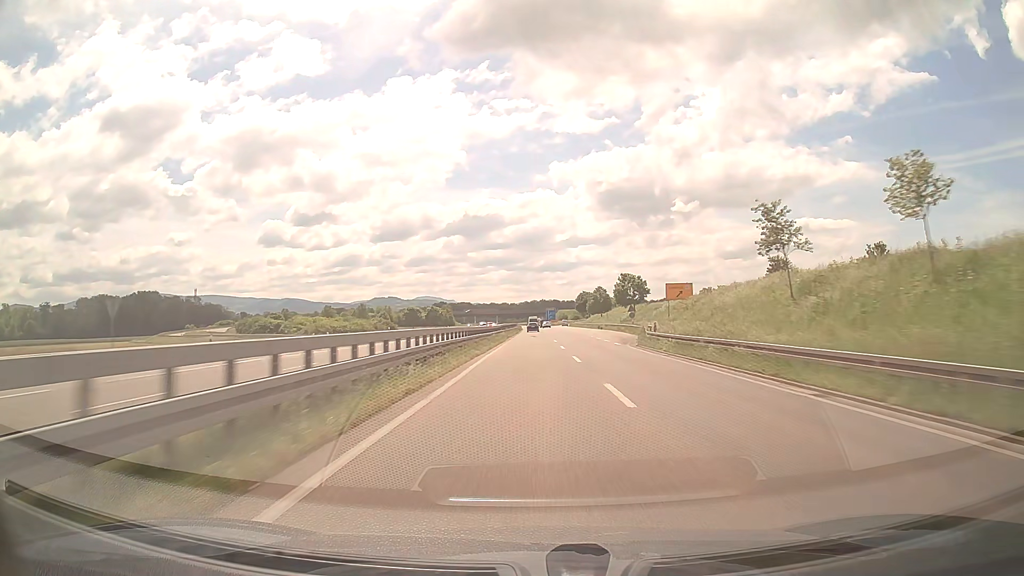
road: trunk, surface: asphalt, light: Day
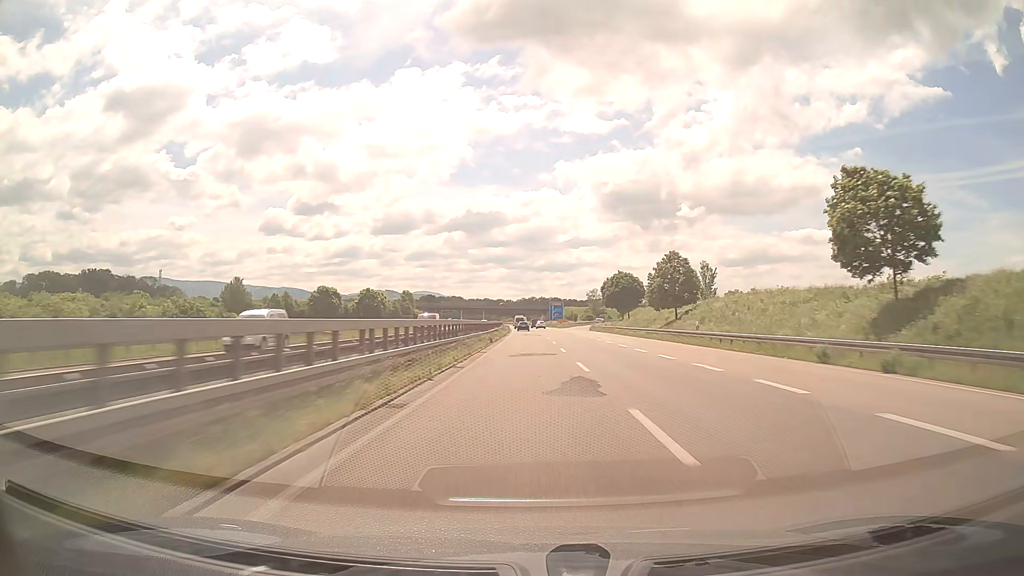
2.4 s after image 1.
(+0.2, +76.0) m; 0°
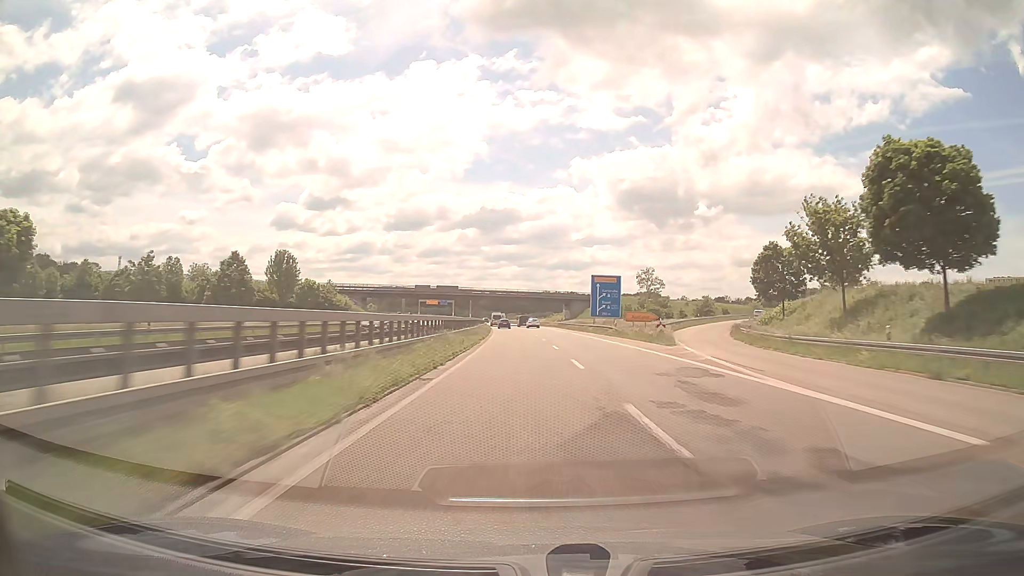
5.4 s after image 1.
(-0.6, +95.4) m; -1°
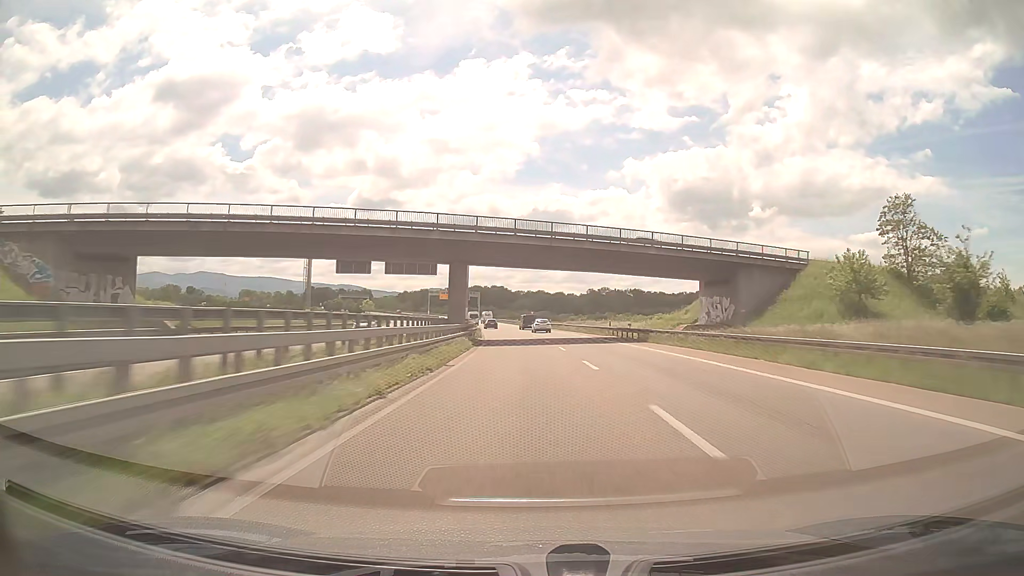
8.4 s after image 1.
(-3.1, +95.6) m; -4°
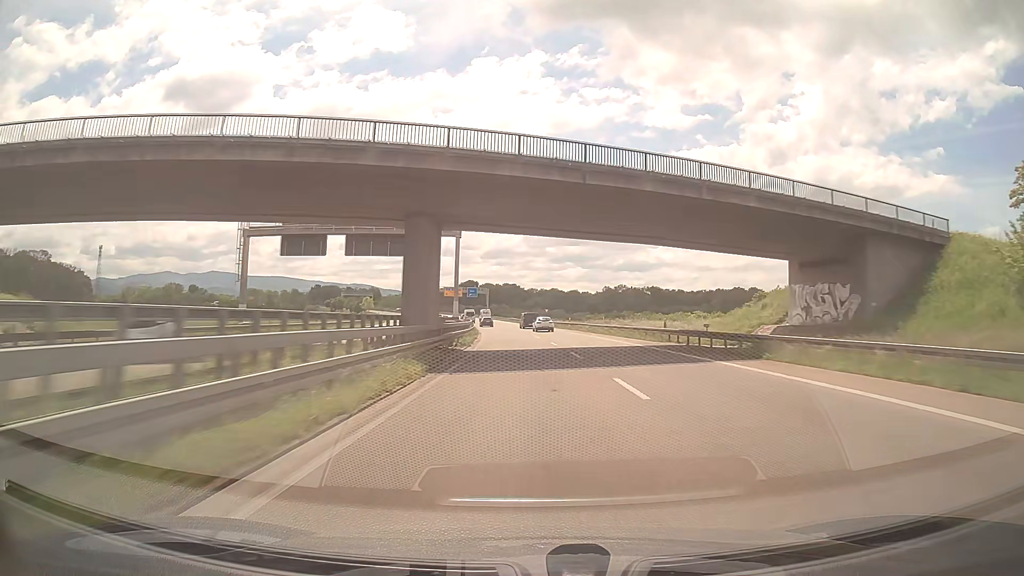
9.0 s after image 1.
(-0.2, +19.1) m; -1°
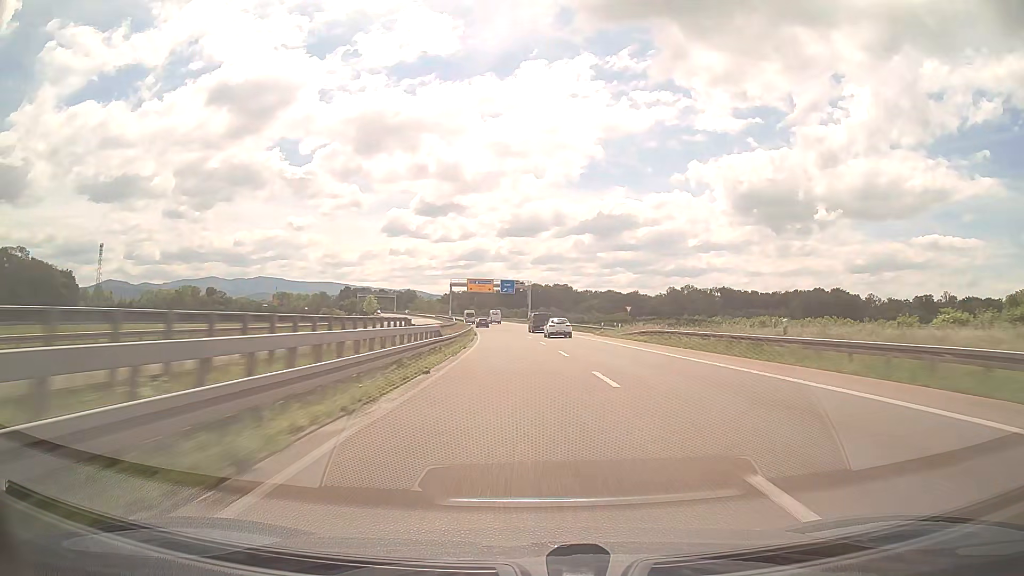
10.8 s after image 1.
(-1.9, +57.3) m; -4°
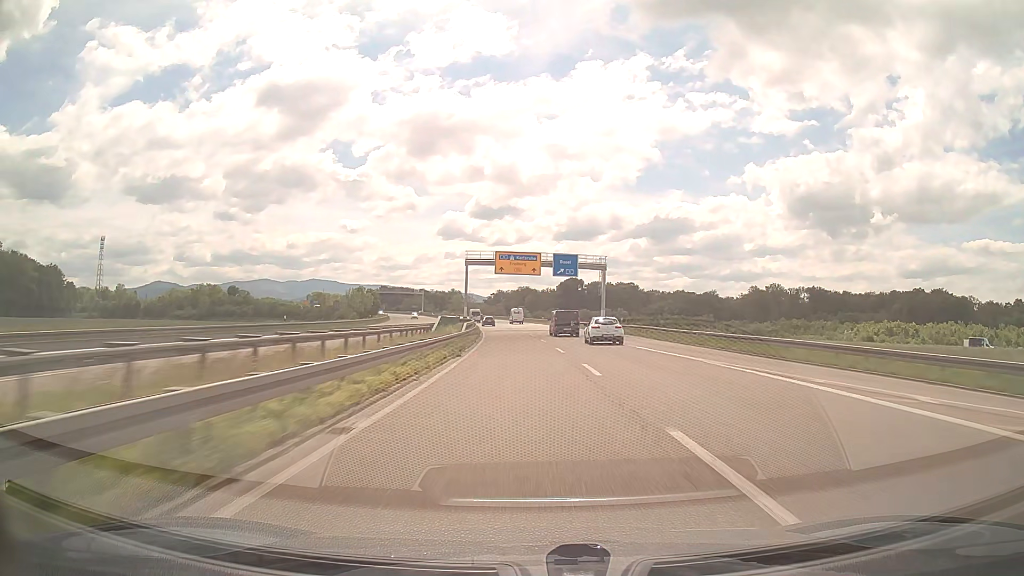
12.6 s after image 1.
(-2.5, +57.1) m; -5°
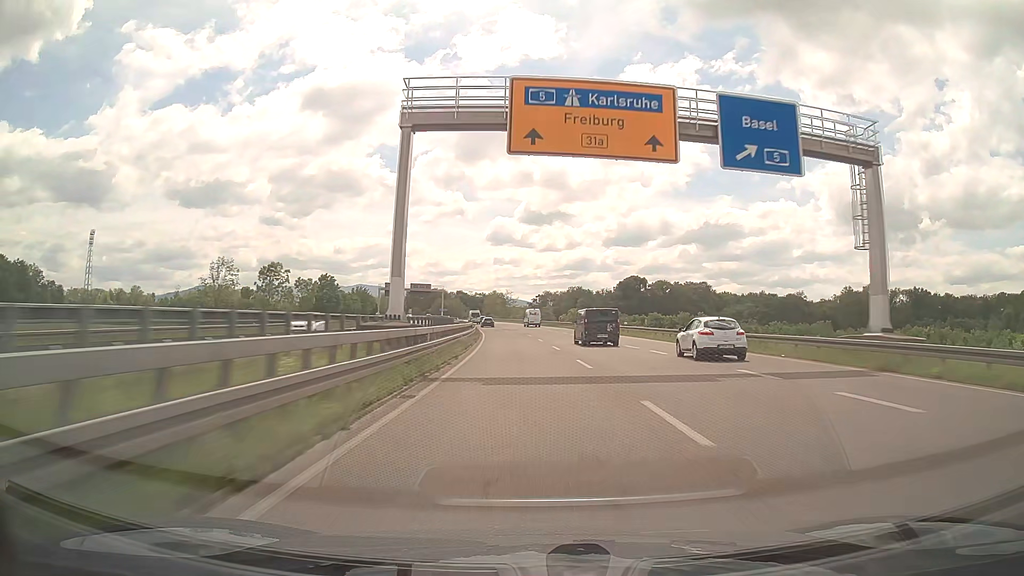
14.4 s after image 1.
(-2.1, +57.0) m; -4°
(0, +10) (0, +20) (-1, +30) (-1, +40) (-1, +50) (-2, +60) (-3, +70) (-4, +80) (-5, +90) (-6, +100) m
